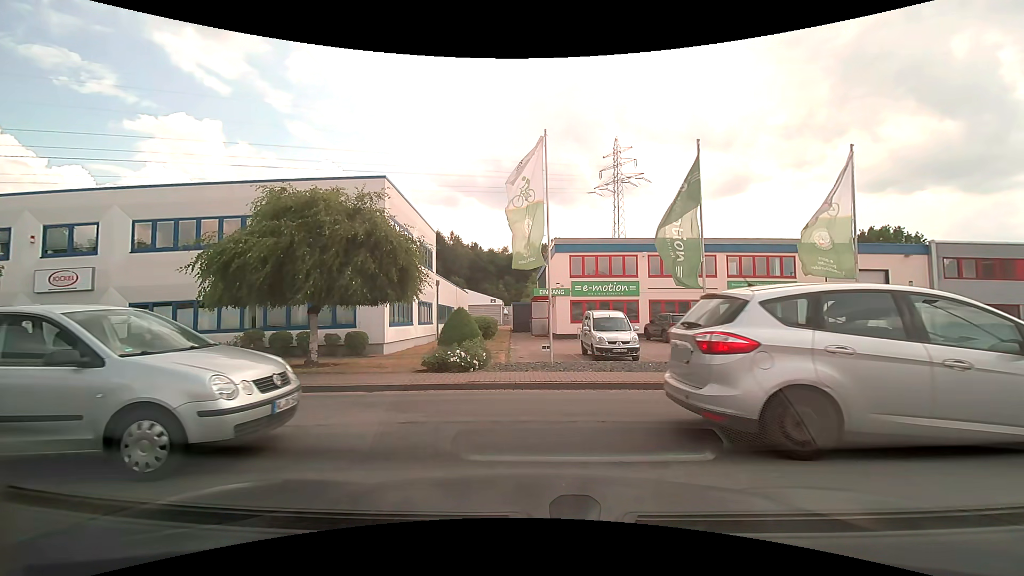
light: Day
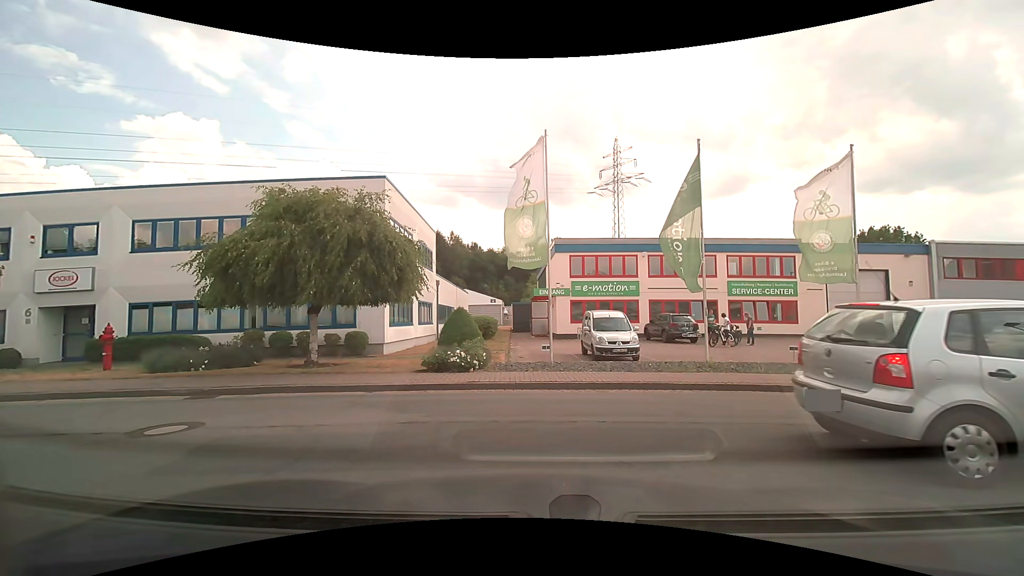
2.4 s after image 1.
(0.0, 0.0) m; 0°
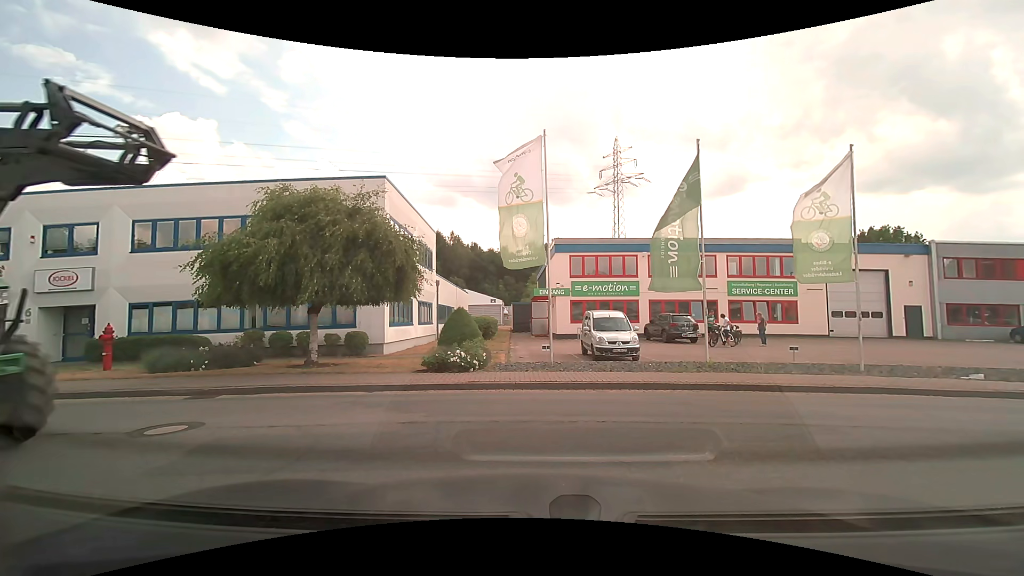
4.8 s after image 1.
(0.0, 0.0) m; 0°
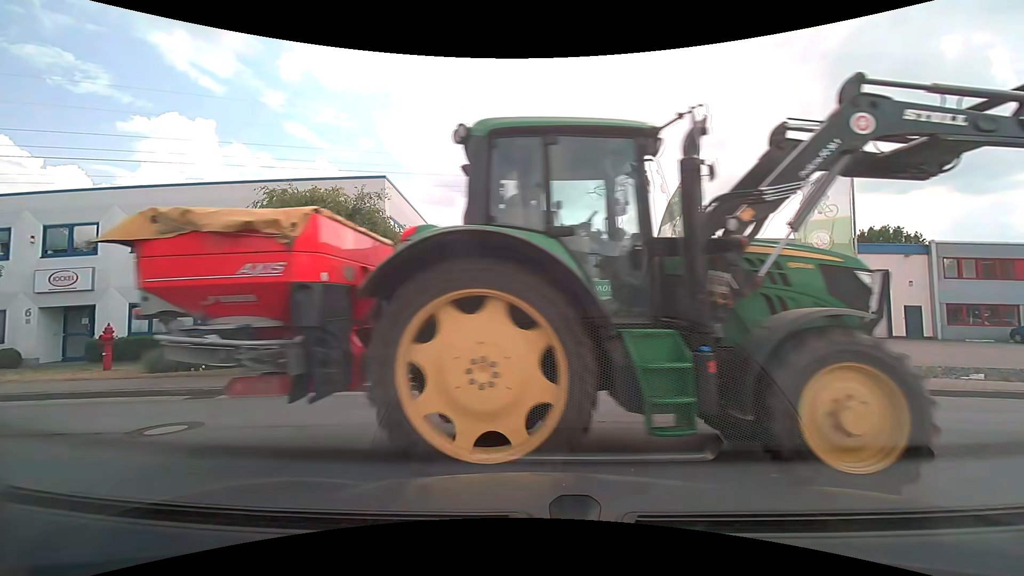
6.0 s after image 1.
(0.0, 0.0) m; 0°
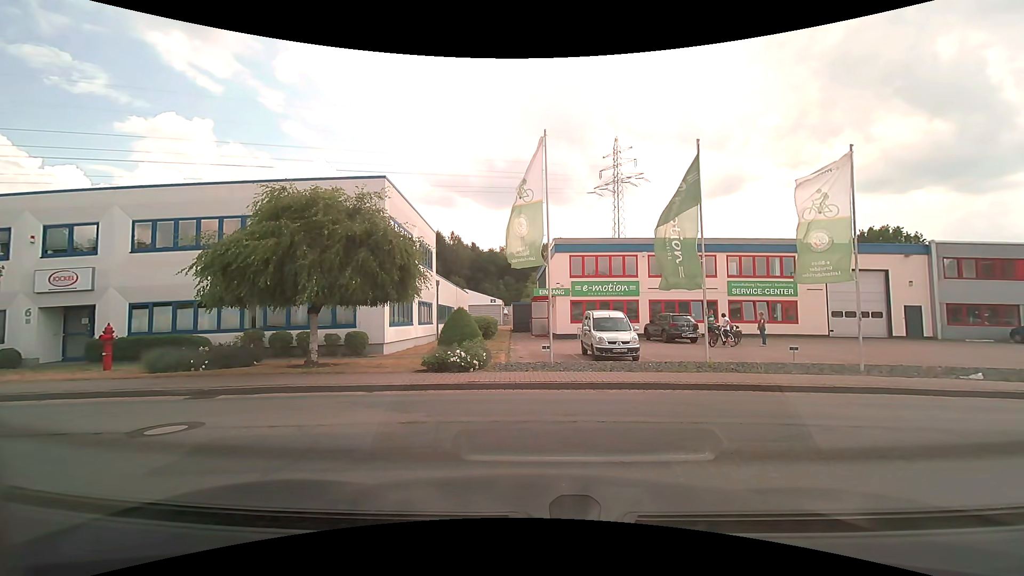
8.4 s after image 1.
(0.0, 0.0) m; 0°
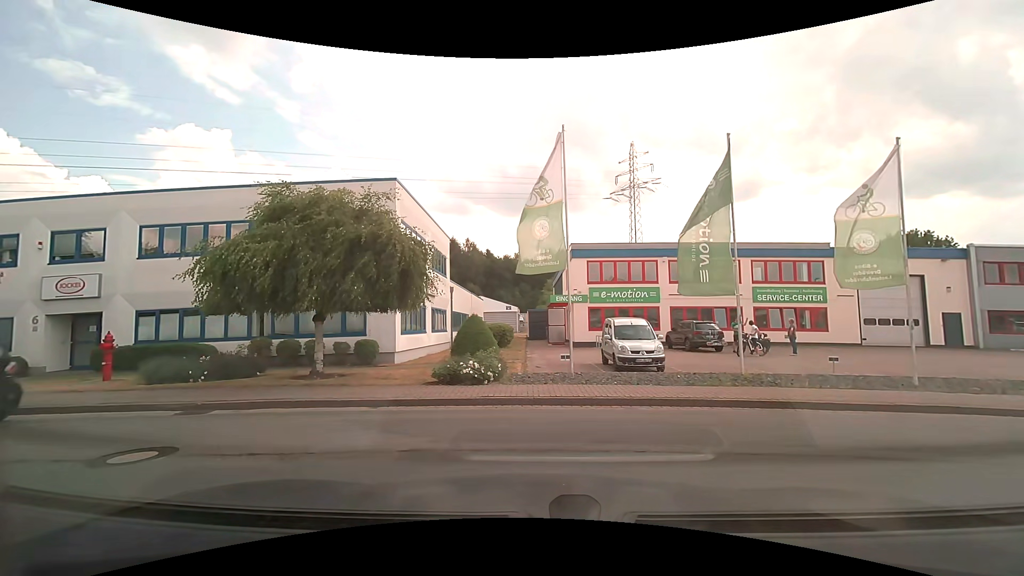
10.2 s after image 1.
(0.0, +1.0) m; -3°
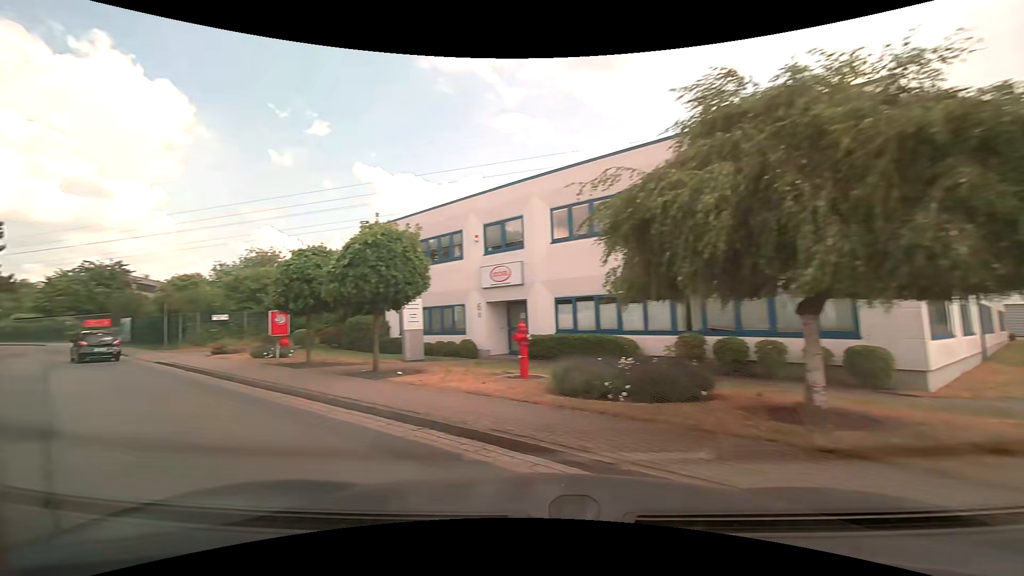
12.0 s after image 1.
(-1.8, +5.8) m; -41°
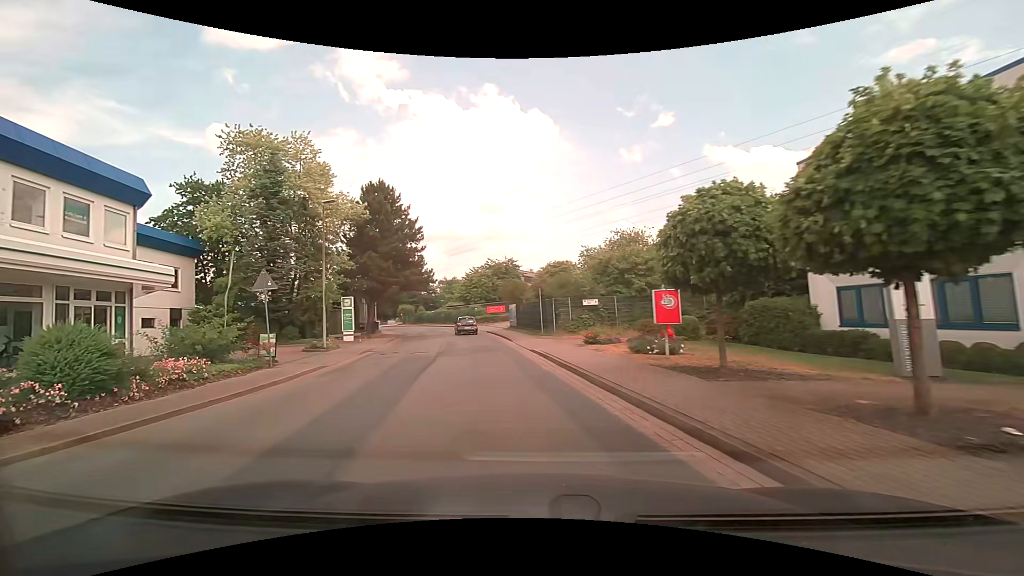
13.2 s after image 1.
(-2.6, +6.2) m; -41°
(-1, +10) (-2, +20) (-4, +30) (-6, +40) (-8, +49) (-11, +59) (-14, +68) (-18, +77) (-23, +86) (-29, +94) m
